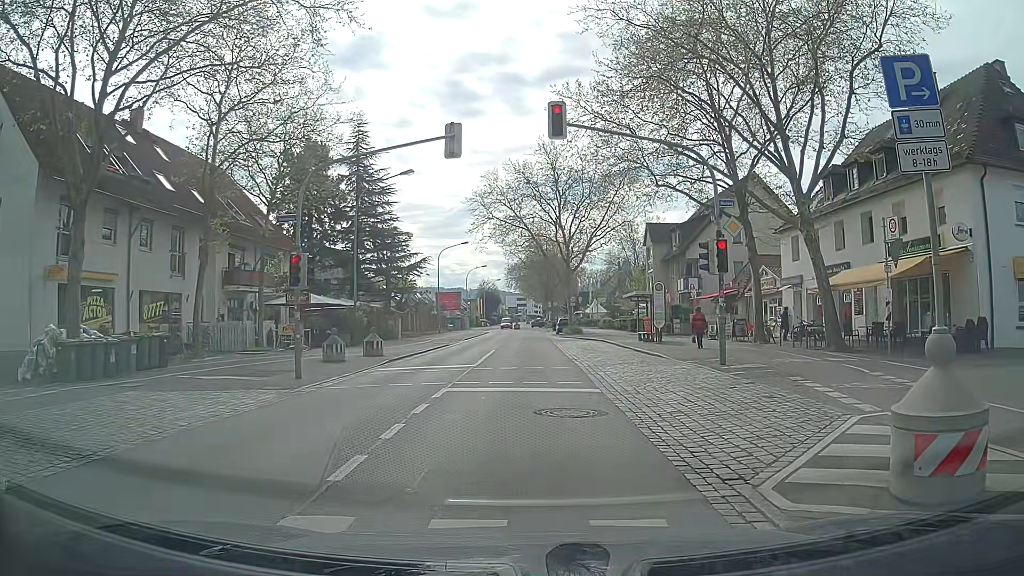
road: secondary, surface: asphalt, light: Day
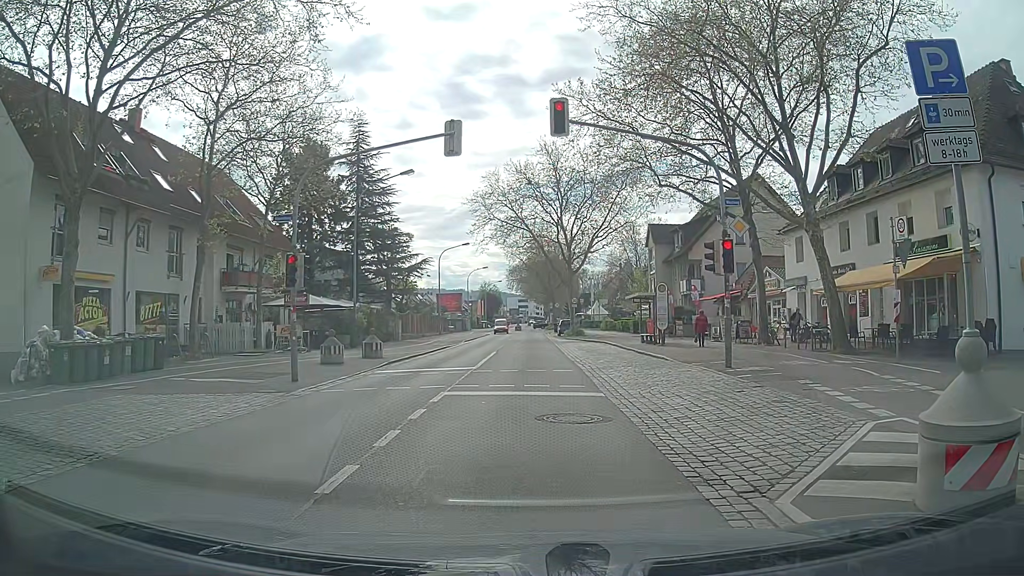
(0.0, +0.4) m; 0°
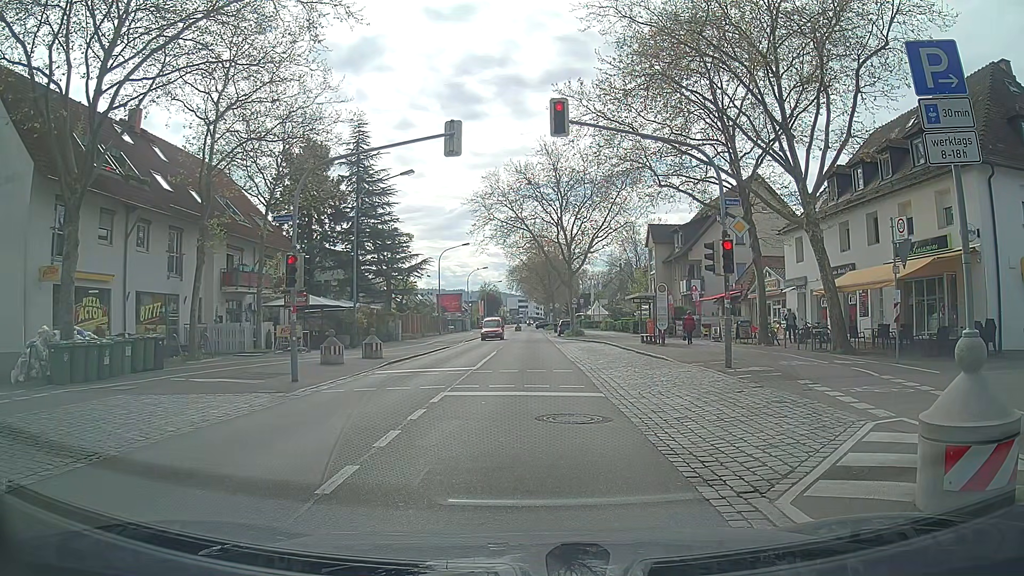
(0.0, +0.1) m; 0°
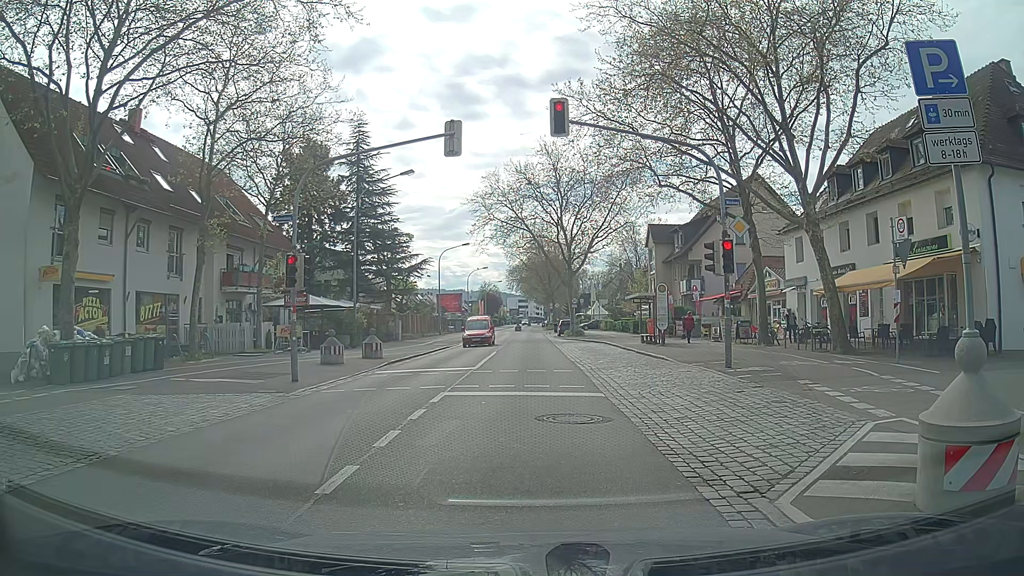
(0.0, 0.0) m; 0°
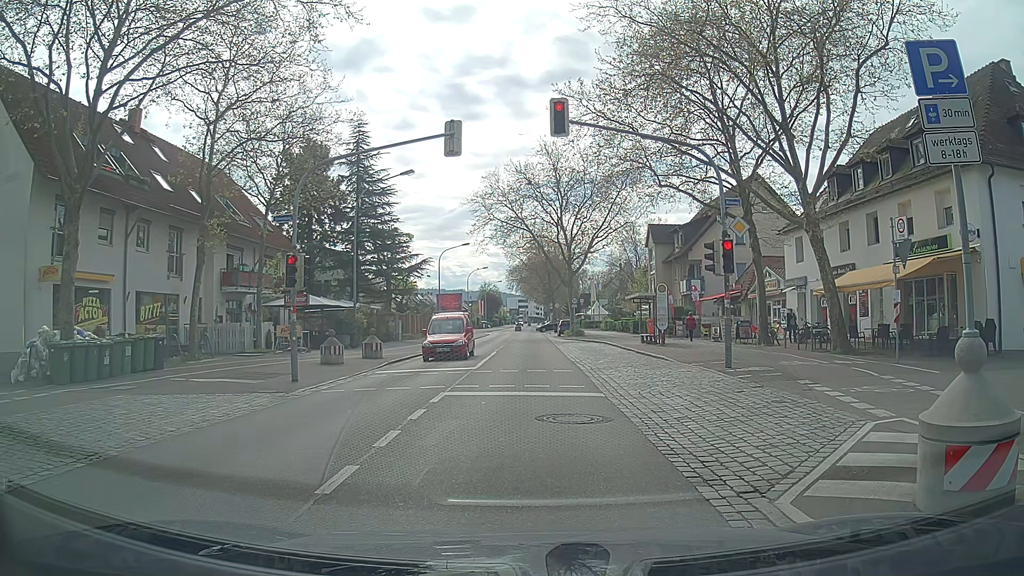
(0.0, 0.0) m; 0°
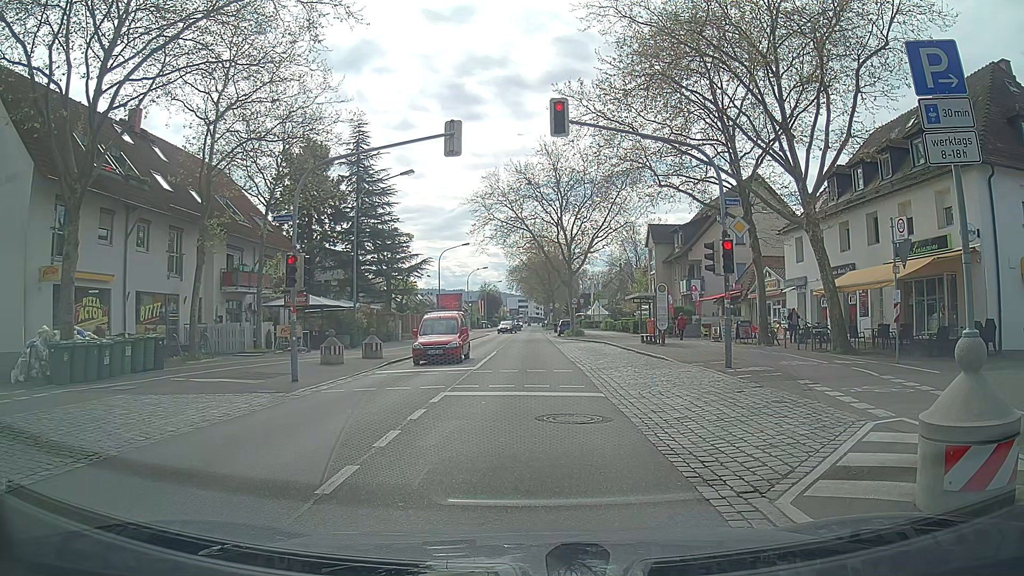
(0.0, 0.0) m; 0°
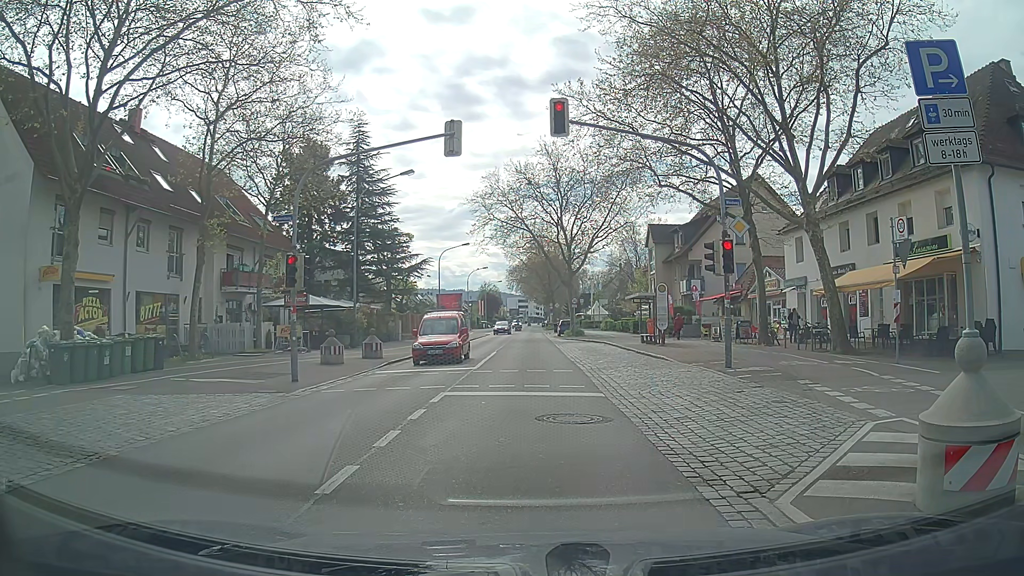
(0.0, 0.0) m; 0°
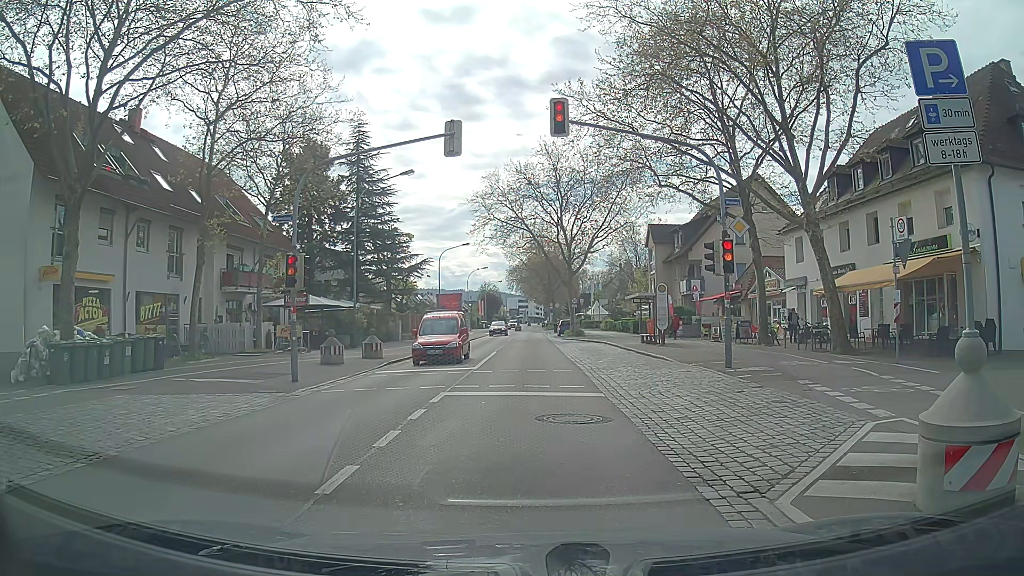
(0.0, 0.0) m; 0°
